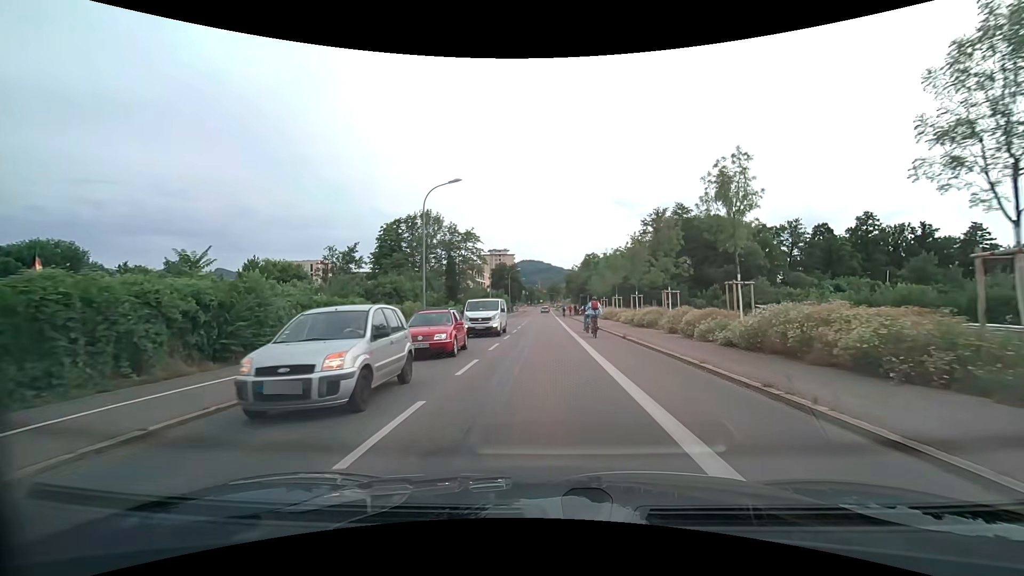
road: secondary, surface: asphalt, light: Day
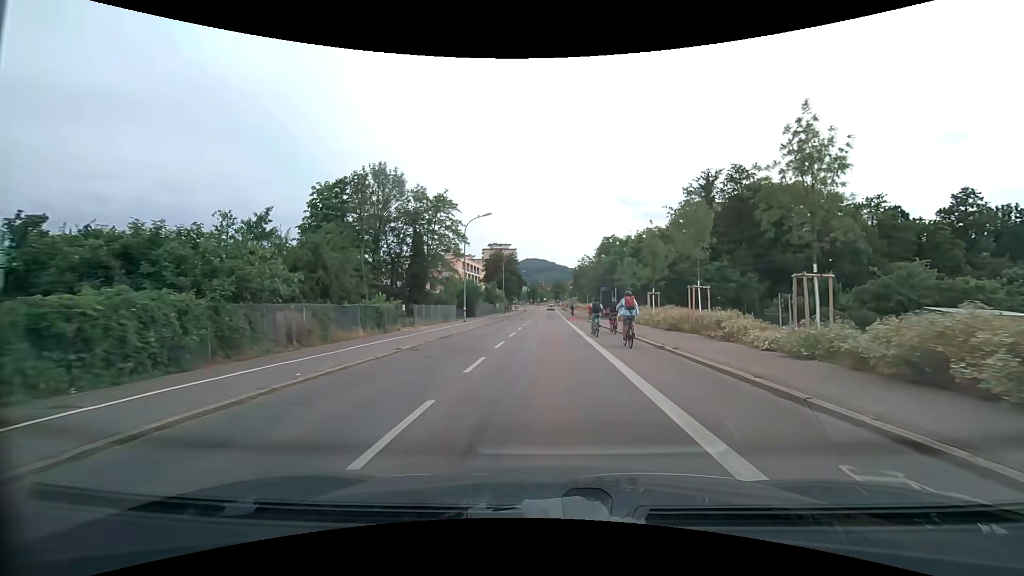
(0.0, +24.3) m; -1°
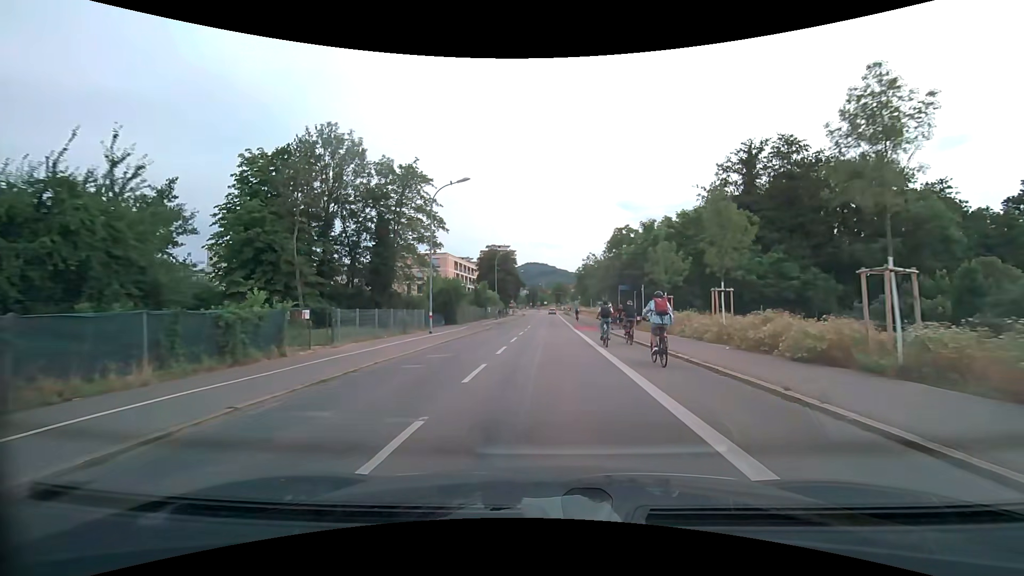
(+0.1, +12.9) m; 0°
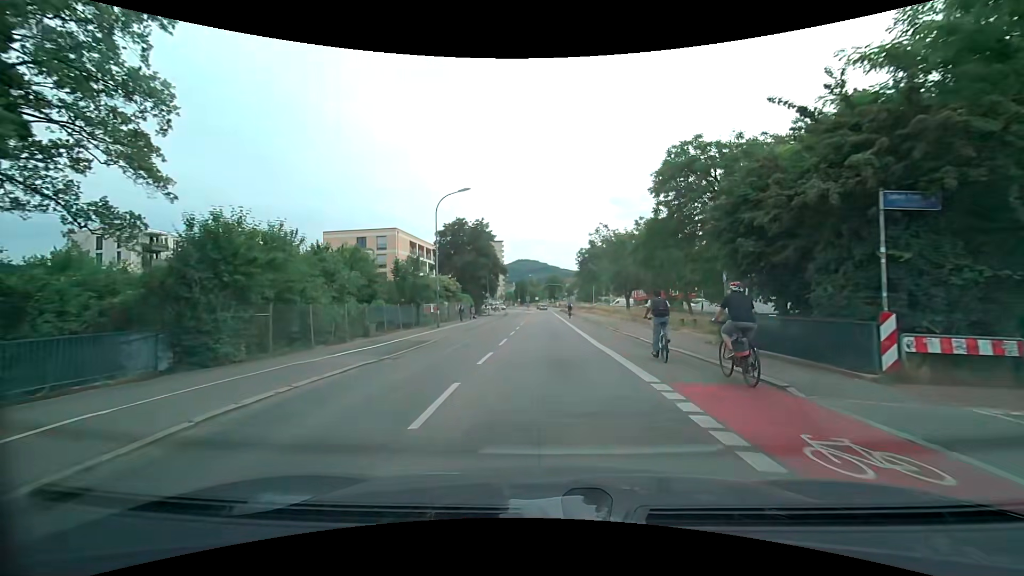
(+0.2, +32.8) m; +1°
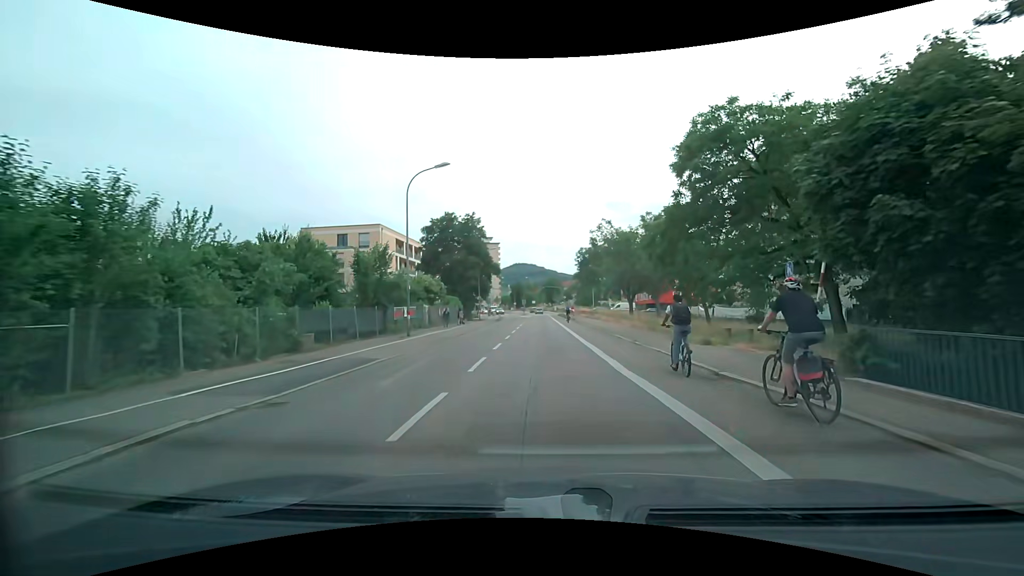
(0.0, +6.5) m; 0°
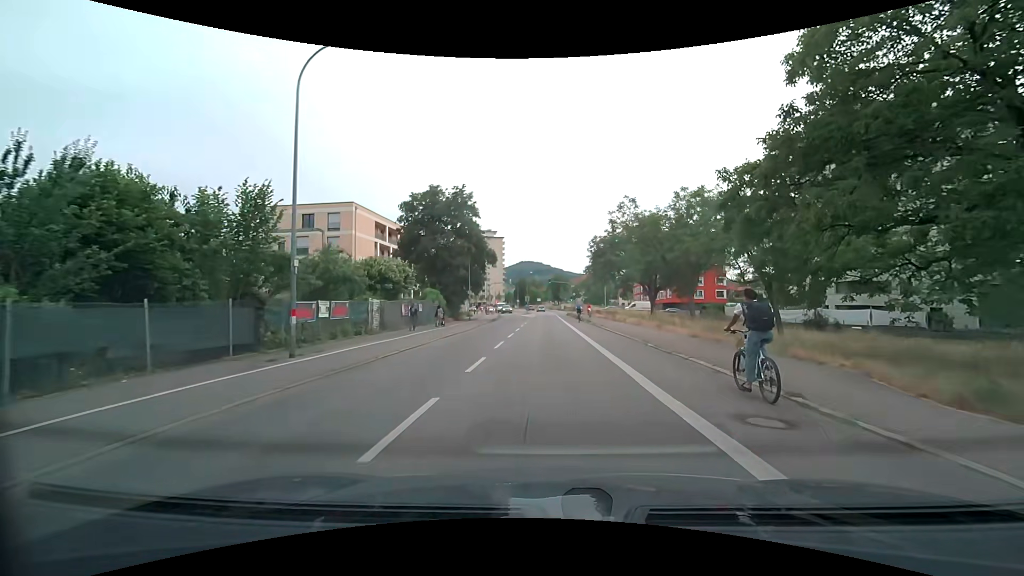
(-0.1, +12.7) m; -1°
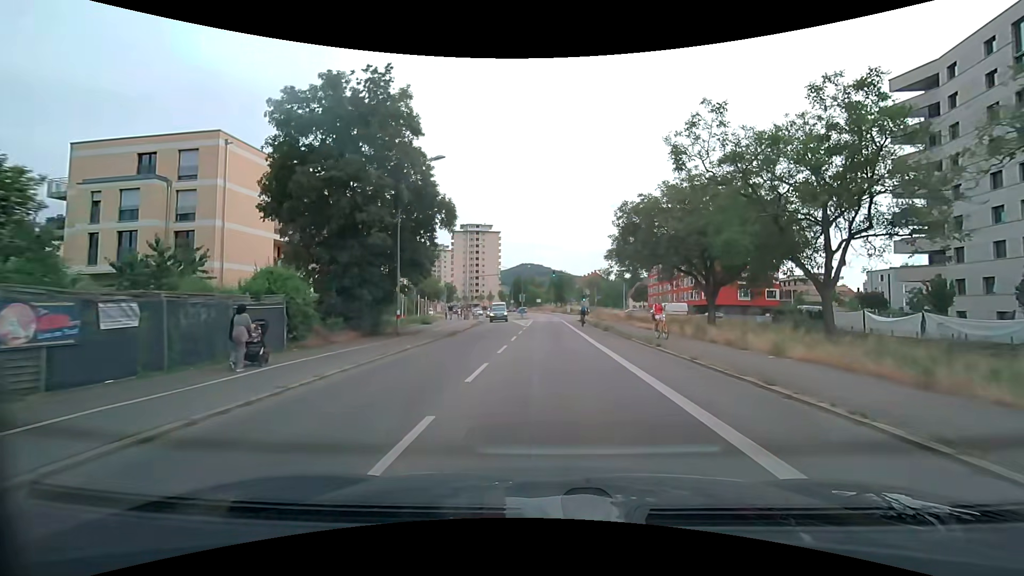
(-0.3, +25.2) m; 0°
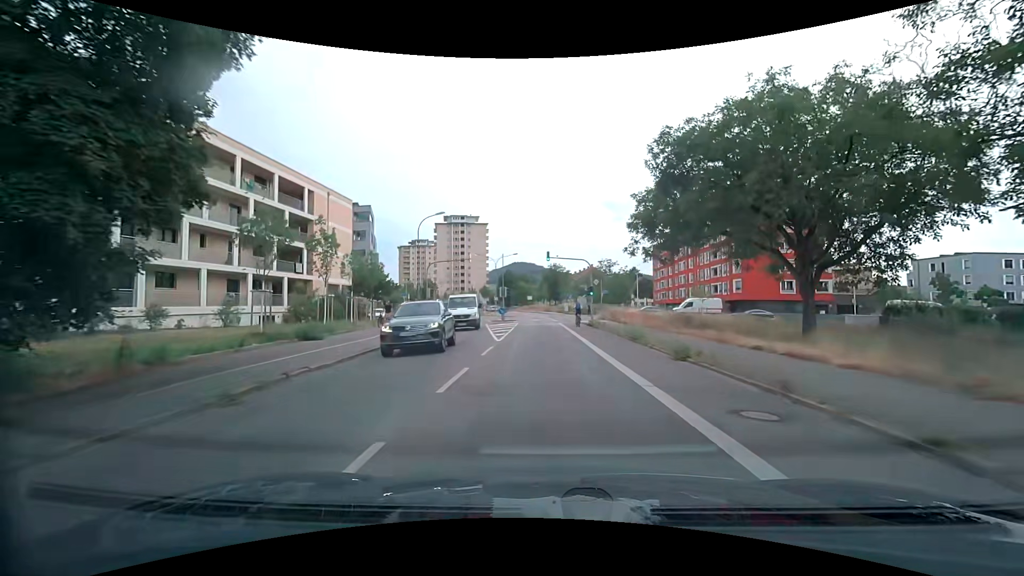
(+0.2, +19.3) m; +1°
(0, +10) (0, +20) (0, +30) (0, +40) (0, +50) (-1, +60) (-2, +70) (-3, +80) (-5, +90) (-7, +99) m
